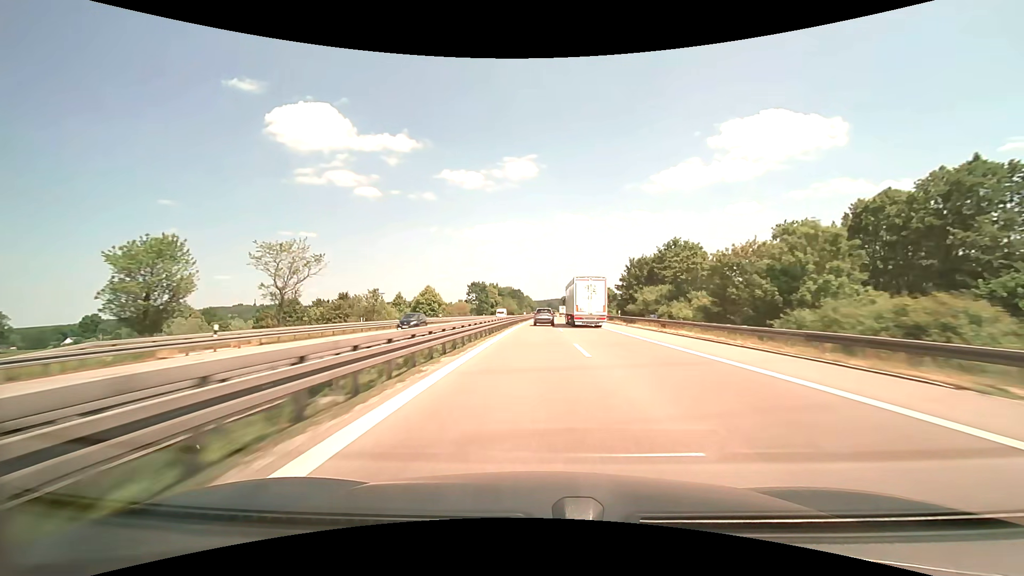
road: motorway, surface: asphalt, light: Day
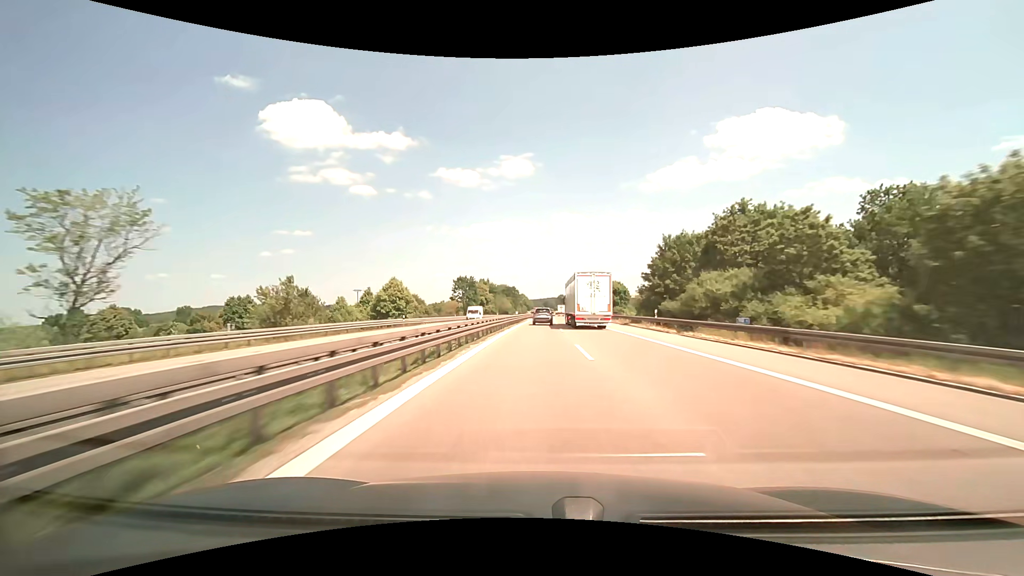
(+0.1, +19.1) m; +1°
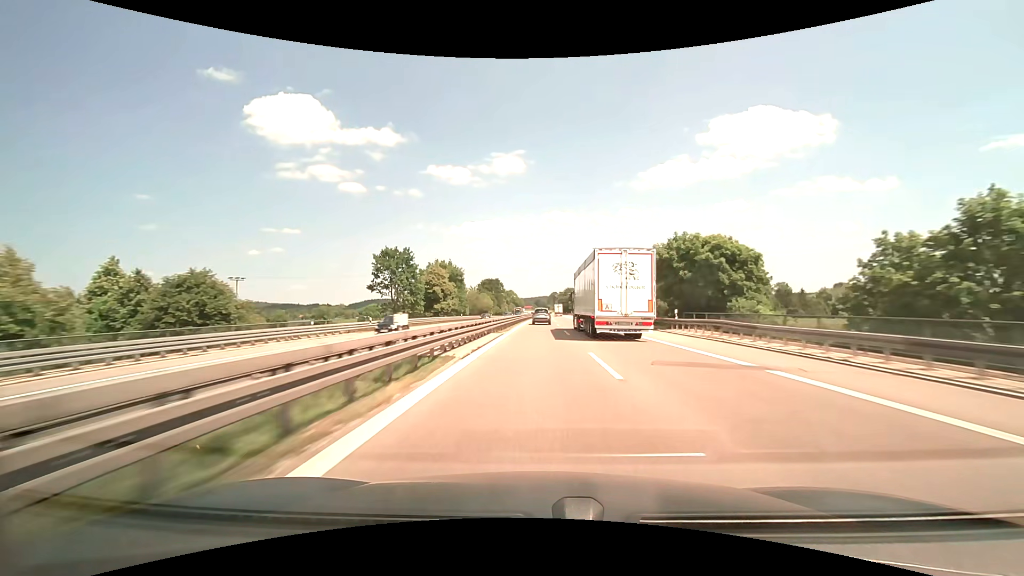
(+0.4, +57.7) m; +1°
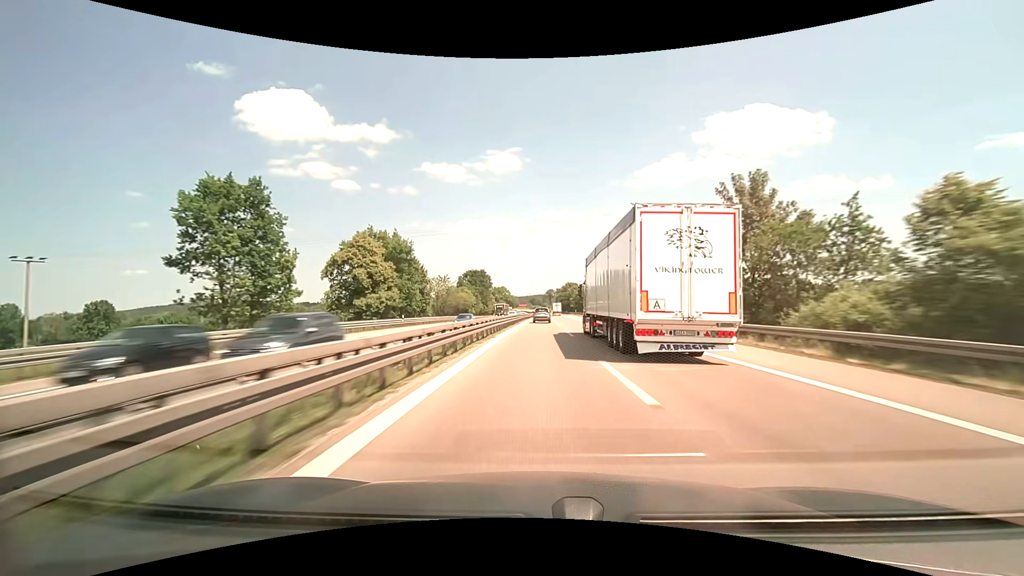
(+0.3, +38.6) m; +1°
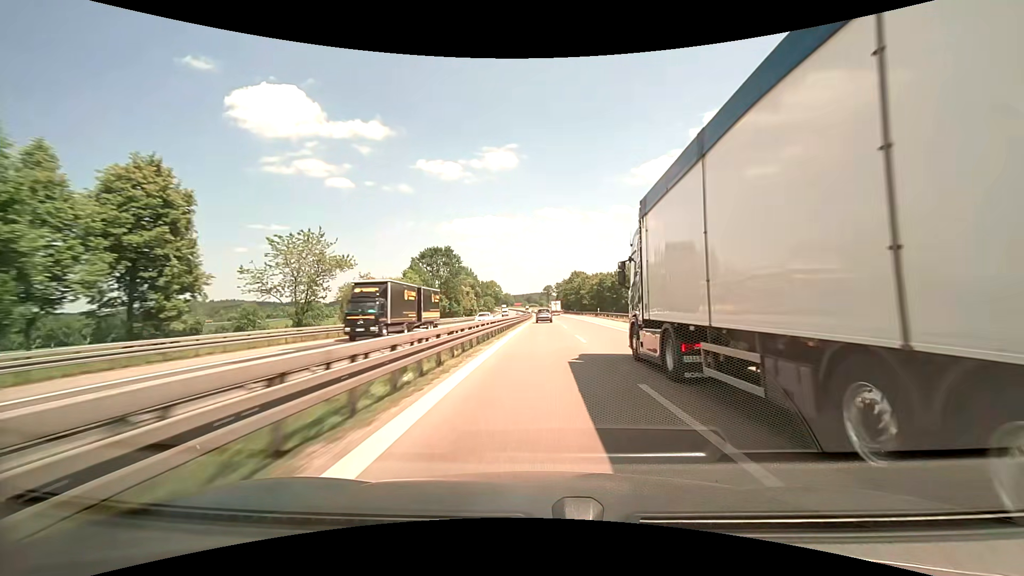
(+0.5, +58.3) m; +1°
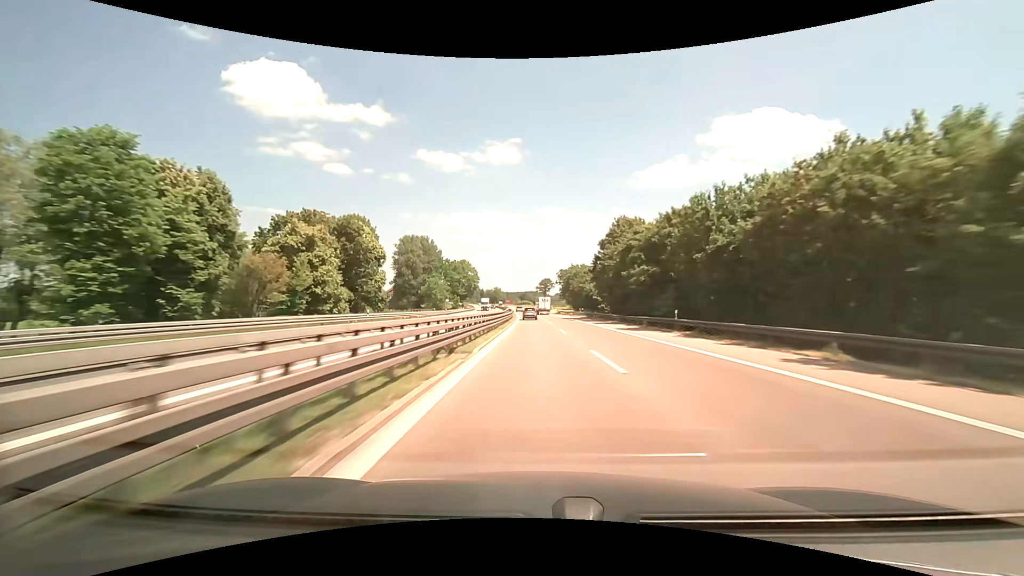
(+1.7, +100.2) m; +1°
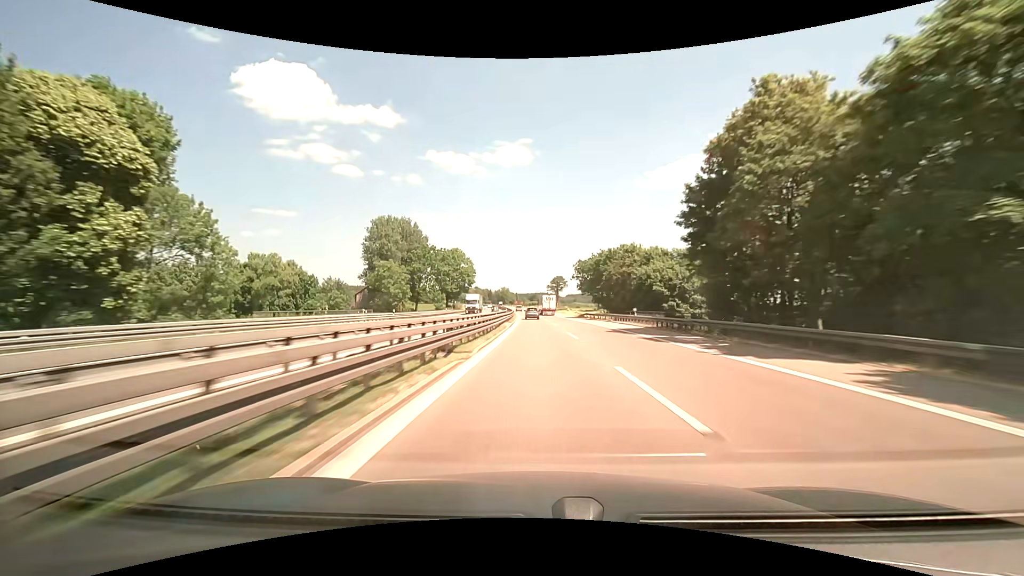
(-0.3, +41.3) m; -1°
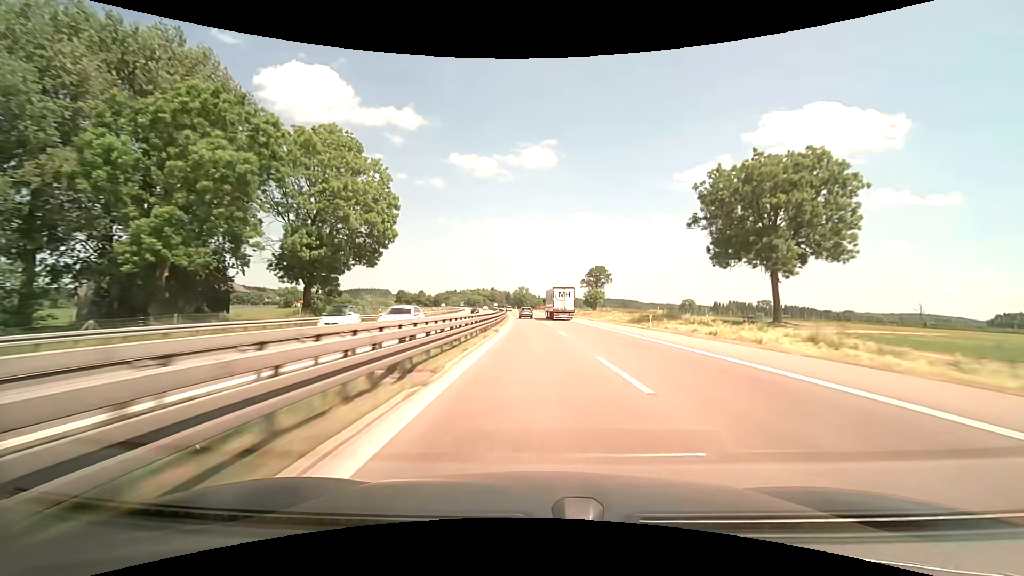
(-2.0, +105.2) m; -3°
(0, +10) (0, +20) (0, +30) (-1, +40) (-1, +50) (-1, +60) (-1, +70) (-2, +80) (-2, +90) (-3, +100) m
